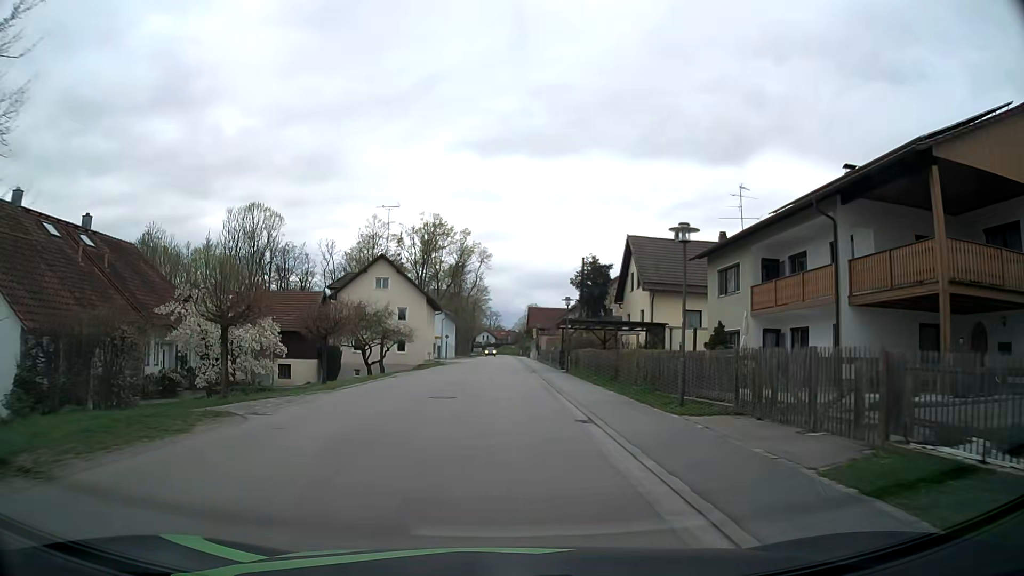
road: tertiary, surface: asphalt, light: Day
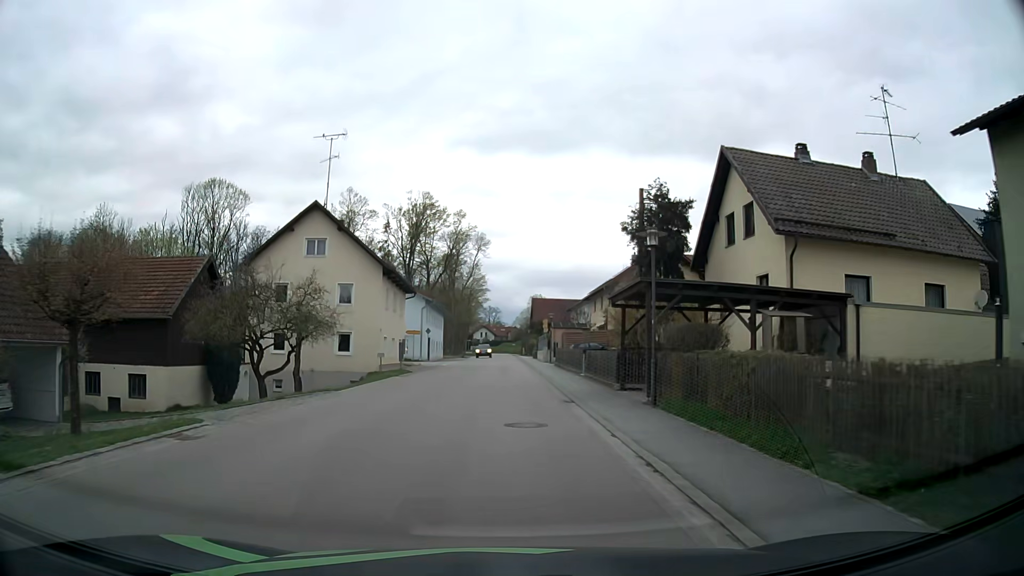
(0.0, +20.7) m; 0°
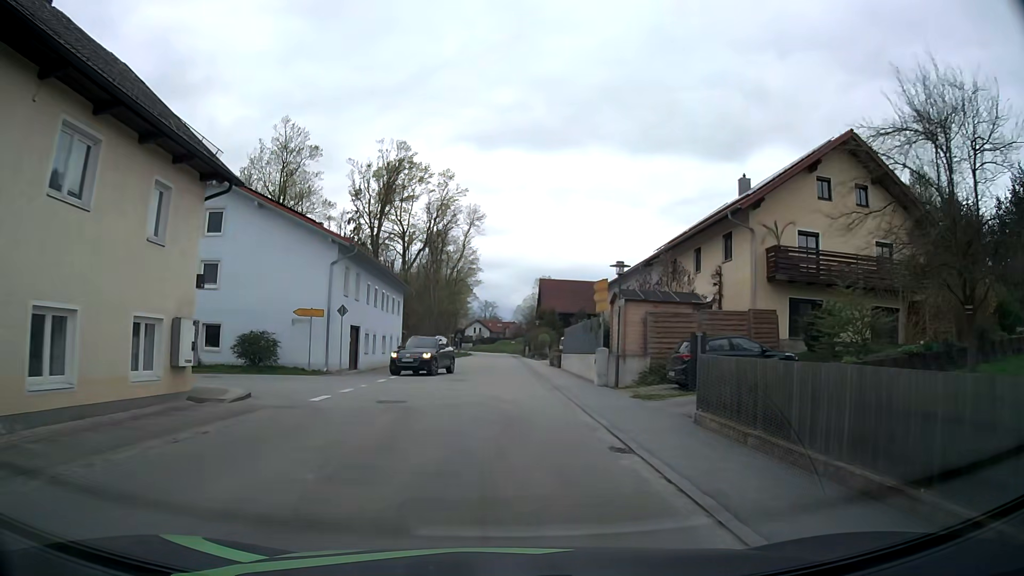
(+0.1, +33.2) m; 0°
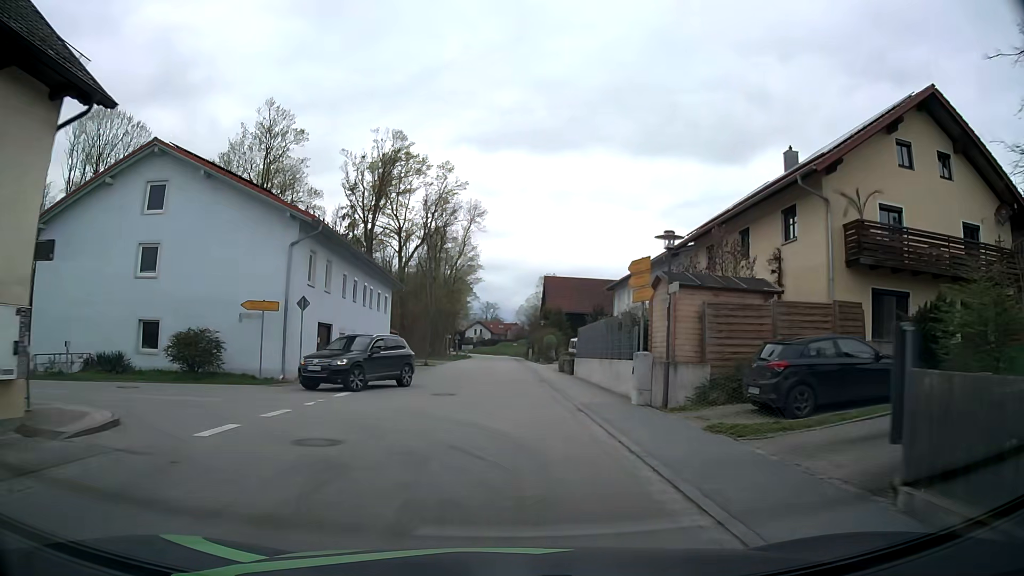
(0.0, +6.4) m; 0°
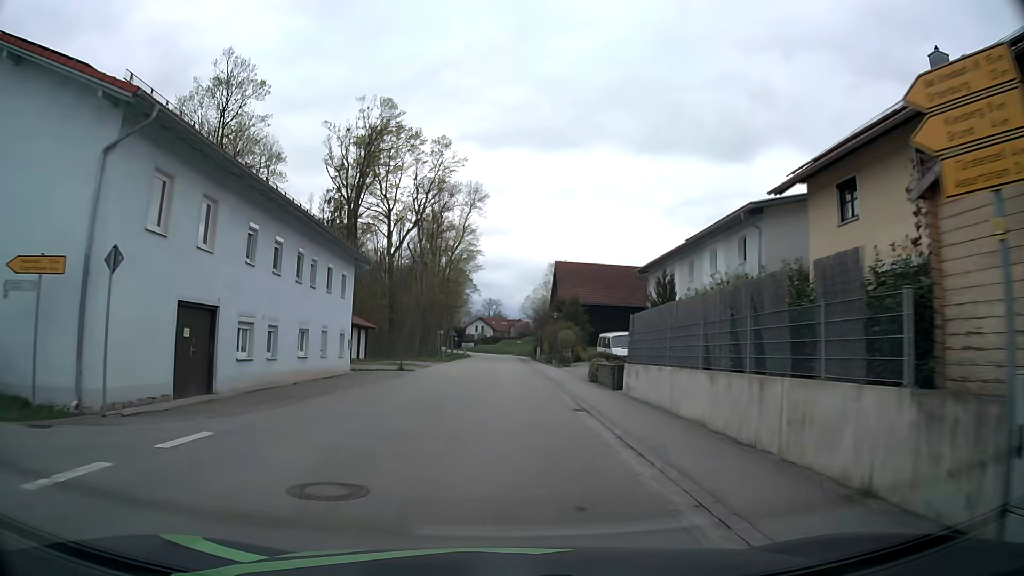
(-0.1, +12.9) m; 0°
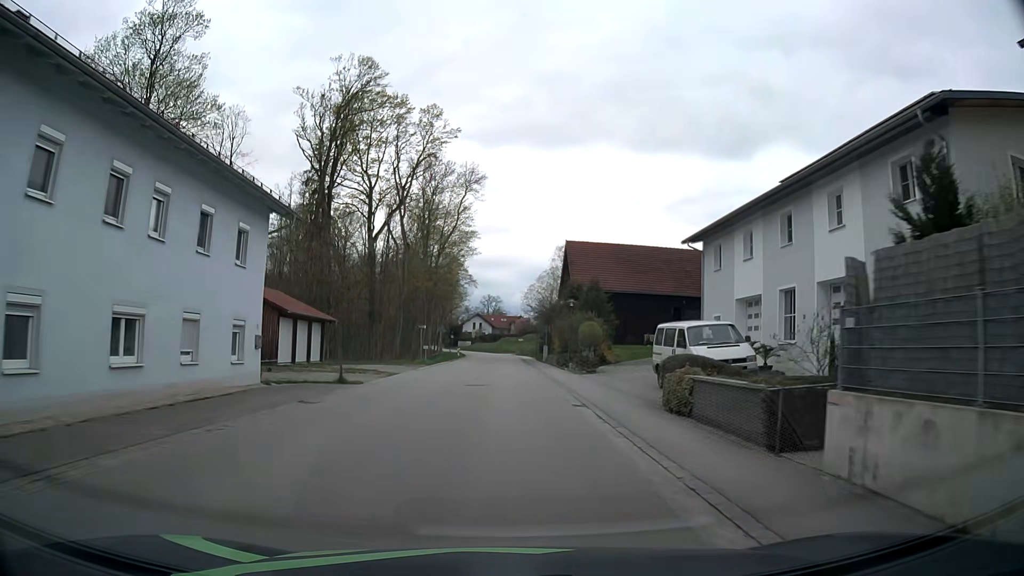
(0.0, +13.1) m; 0°
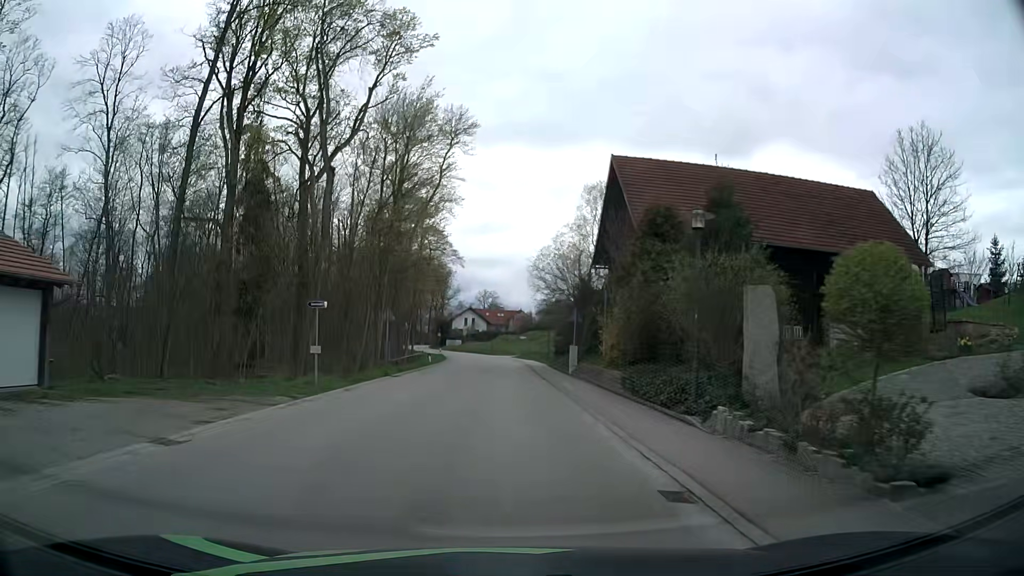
(+0.1, +26.6) m; +1°
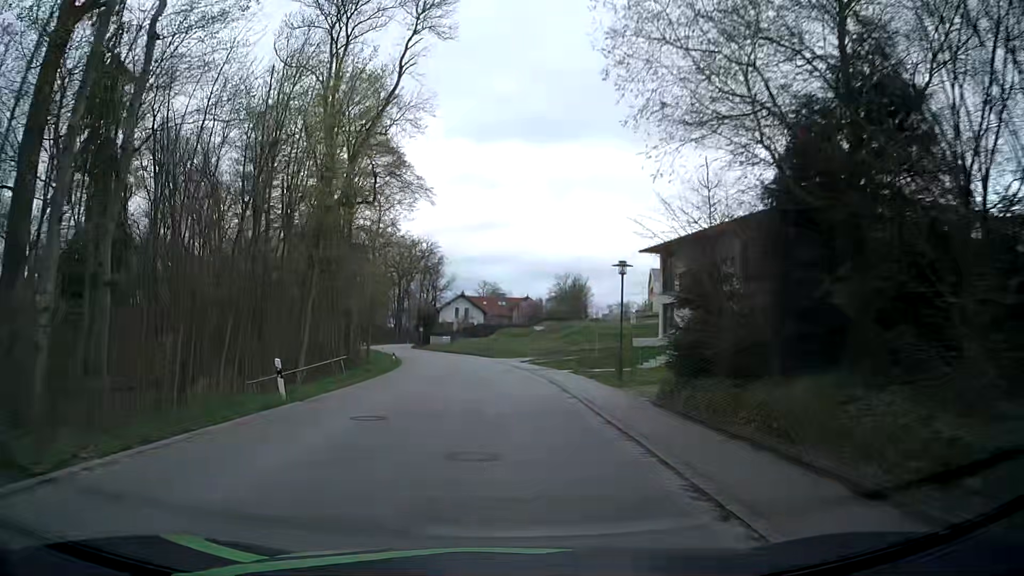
(-0.3, +33.4) m; -1°
(0, +10) (0, +20) (0, +30) (-1, +40) (-2, +50) (-4, +60) (-7, +69) (-9, +79) (-12, +89) (-15, +98) m
